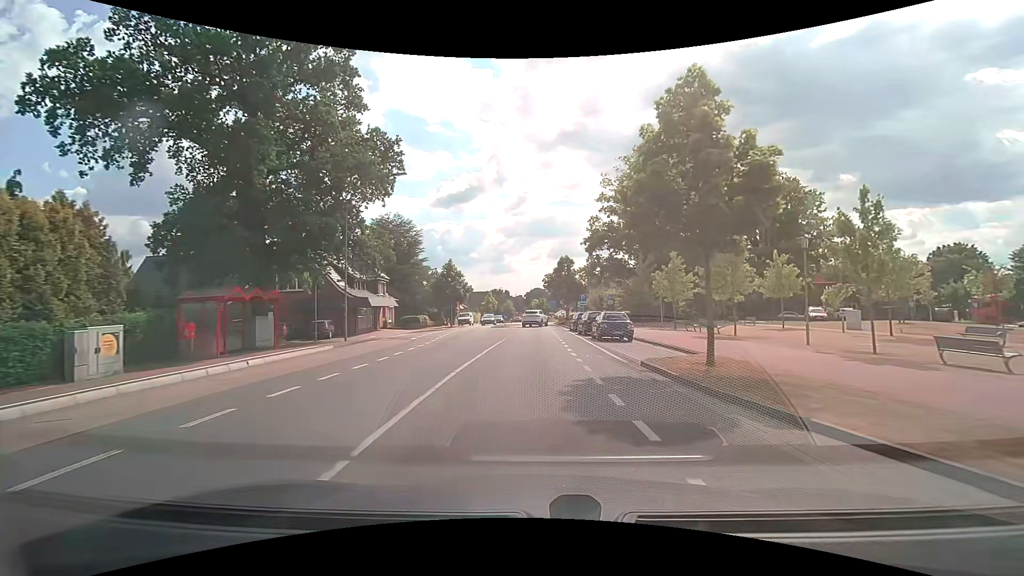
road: secondary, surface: asphalt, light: Day
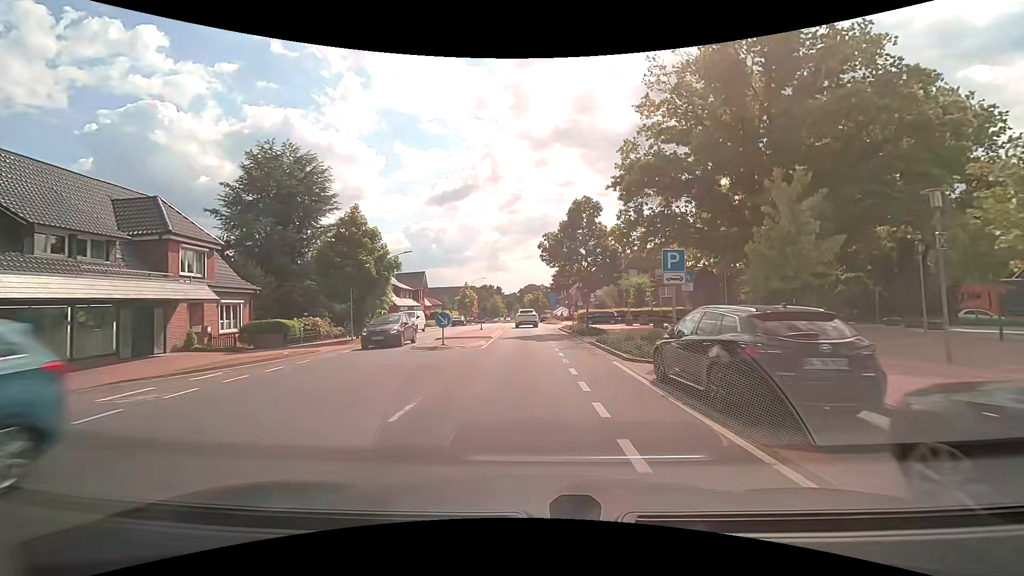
(+0.5, +30.0) m; +1°
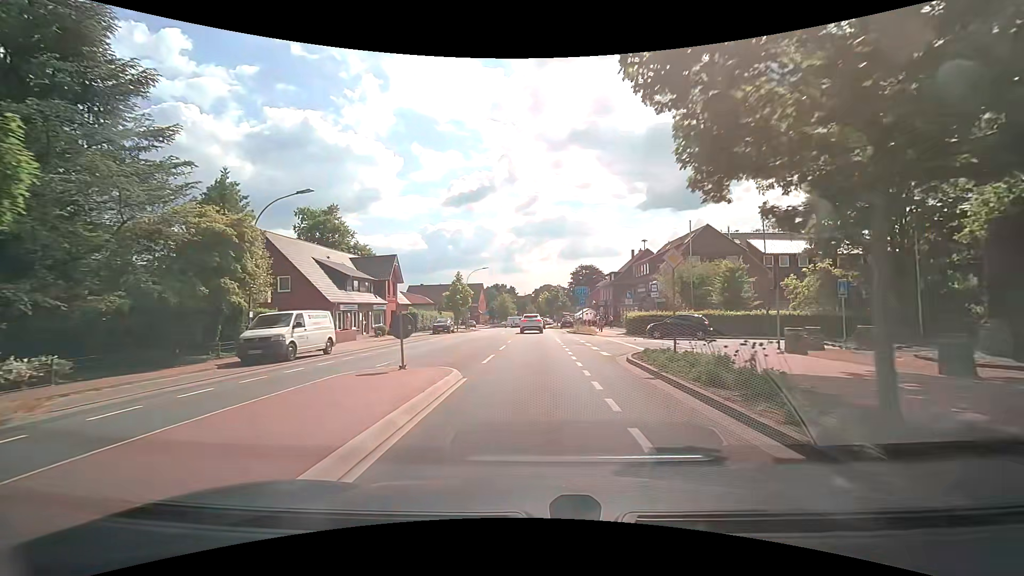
(-0.2, +24.4) m; -2°
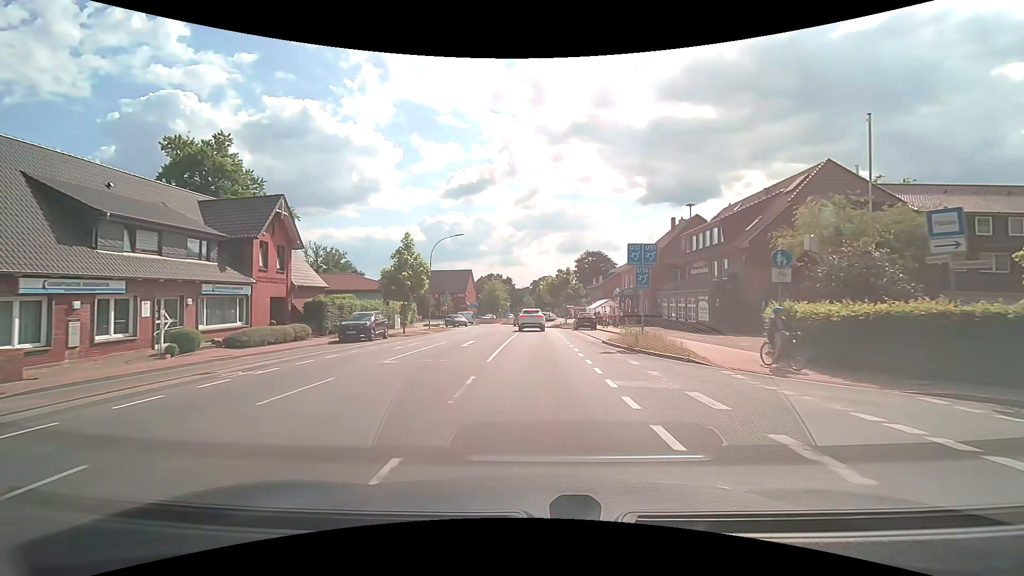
(-0.1, +24.9) m; 0°
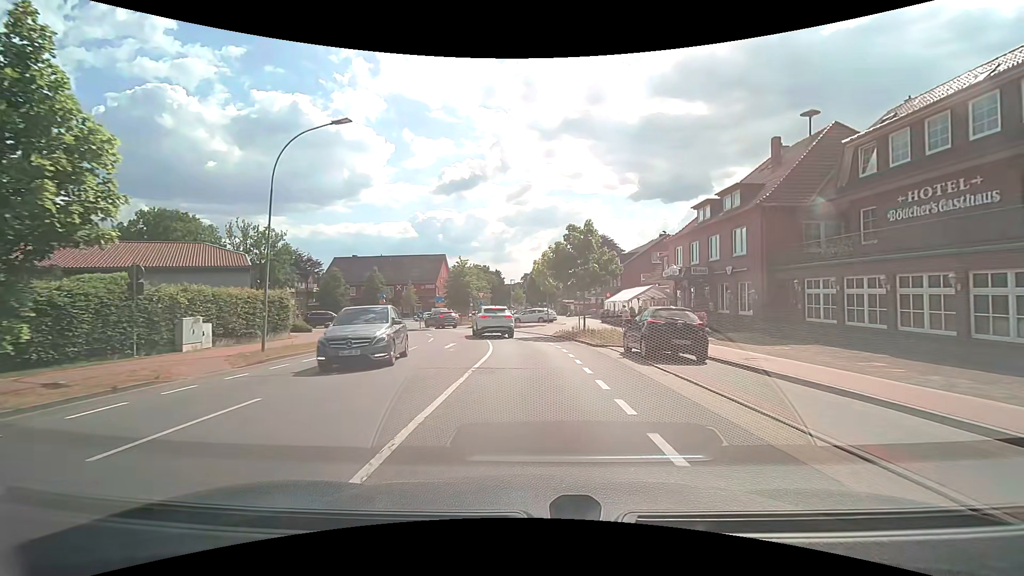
(+0.2, +27.4) m; +1°
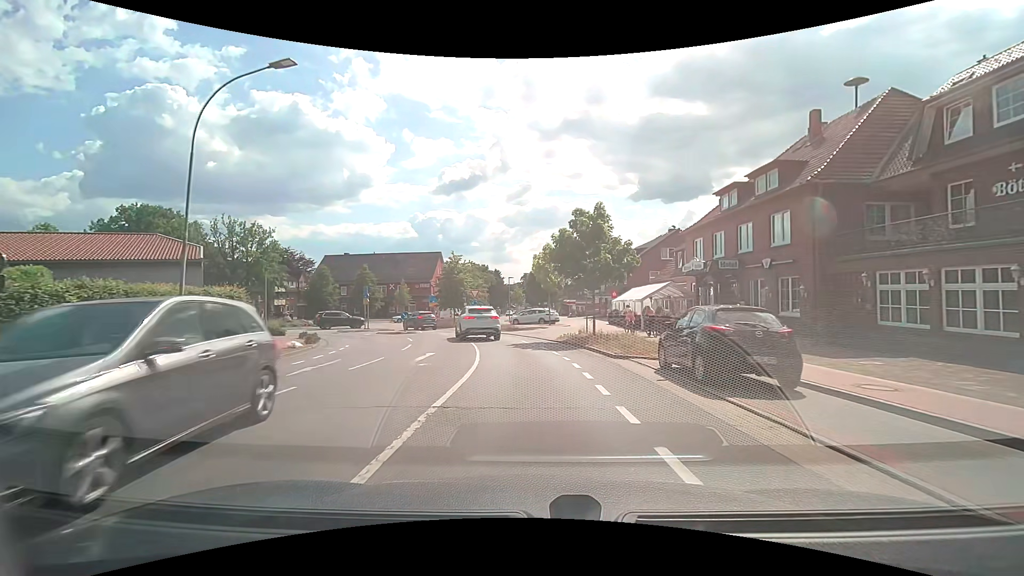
(0.0, +4.6) m; 0°
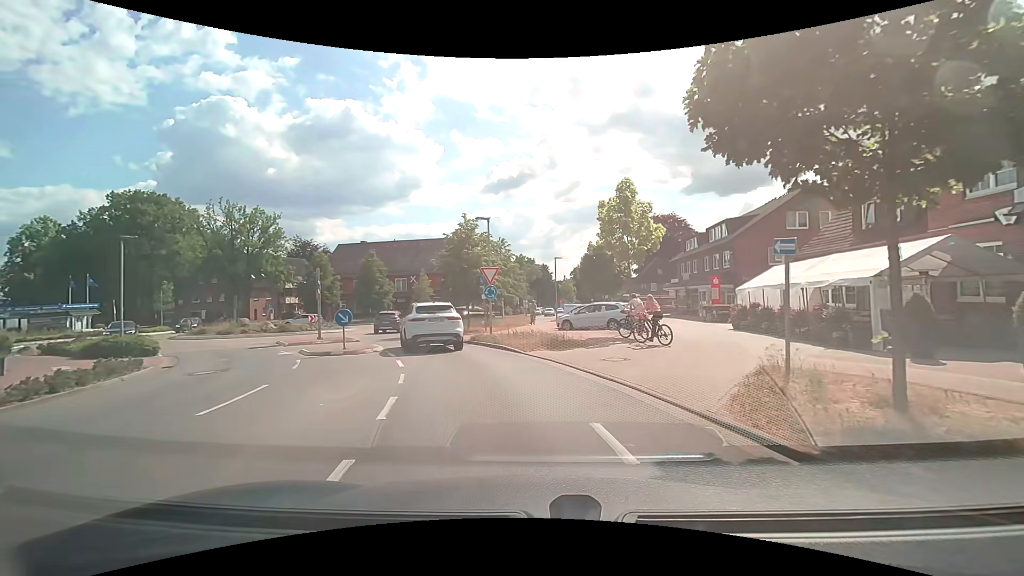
(-0.4, +17.8) m; -4°
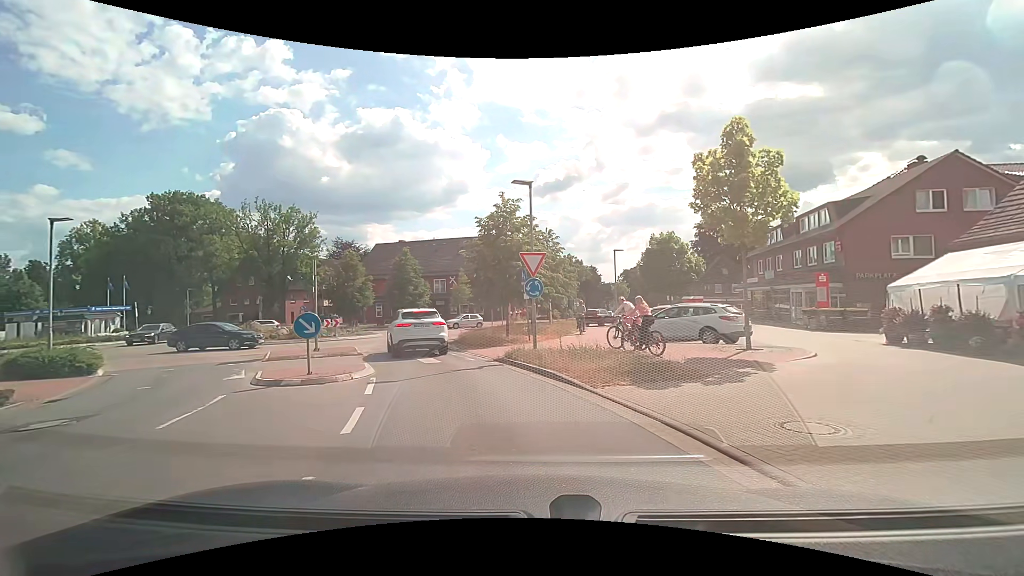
(-0.4, +6.4) m; -6°
